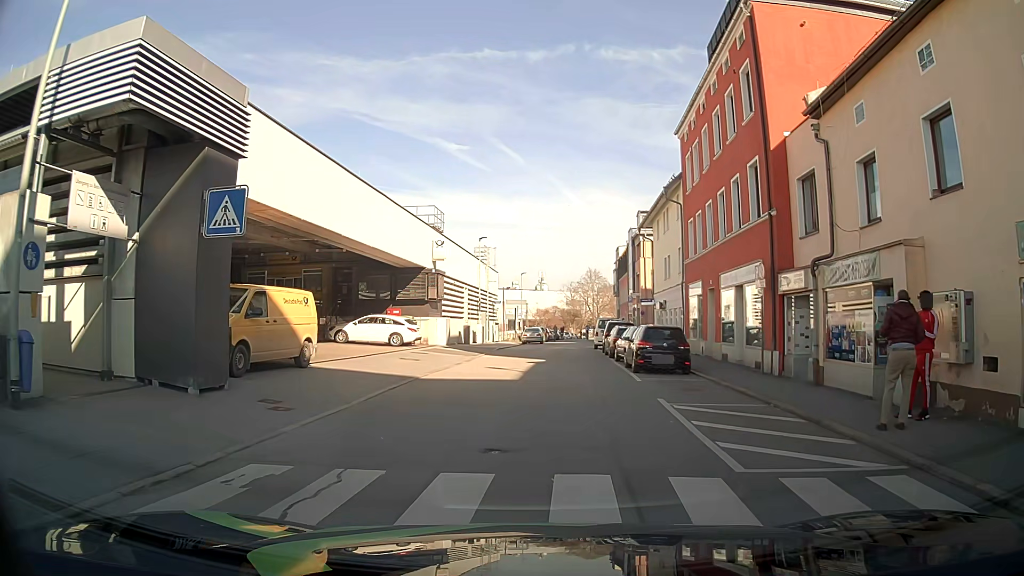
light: Day
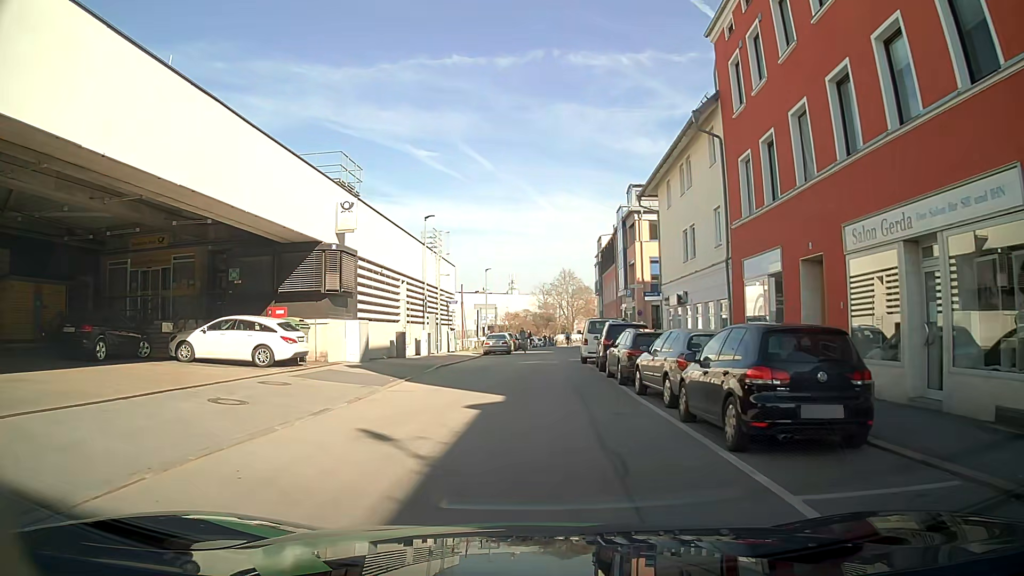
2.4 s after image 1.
(+0.5, +13.1) m; +4°
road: residential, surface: asphalt
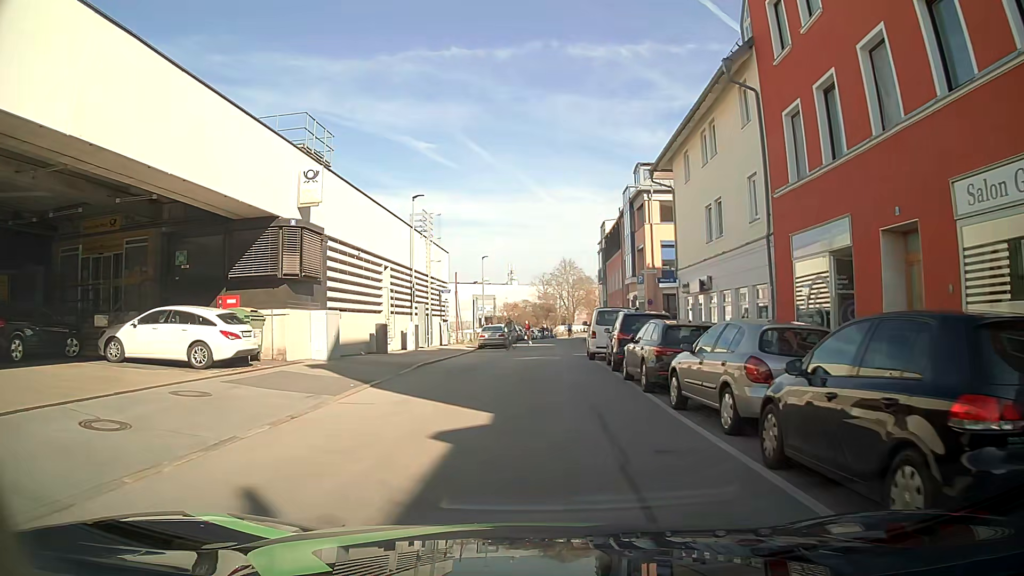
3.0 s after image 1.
(0.0, +3.9) m; -1°
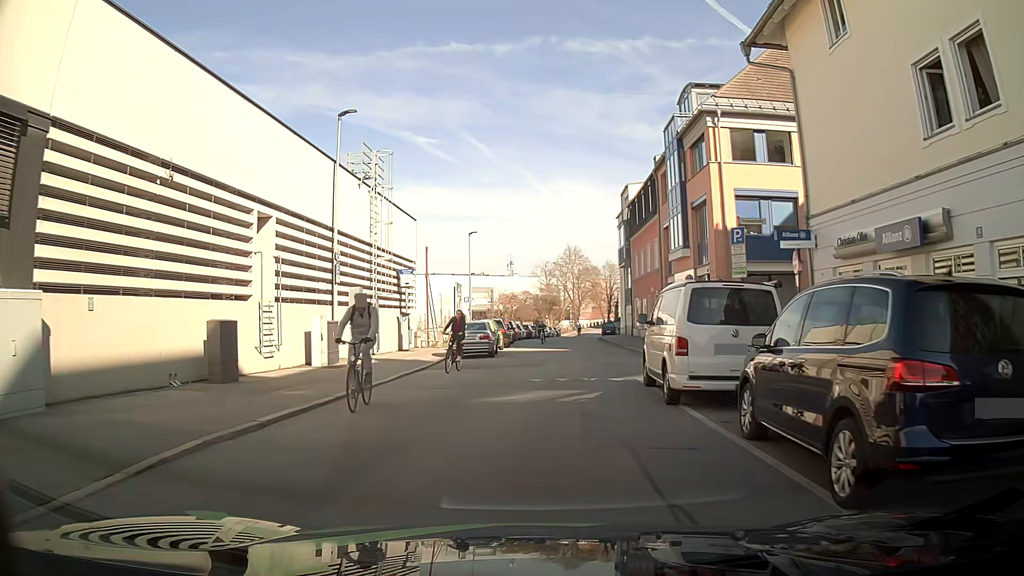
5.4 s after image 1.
(+0.1, +14.3) m; 0°
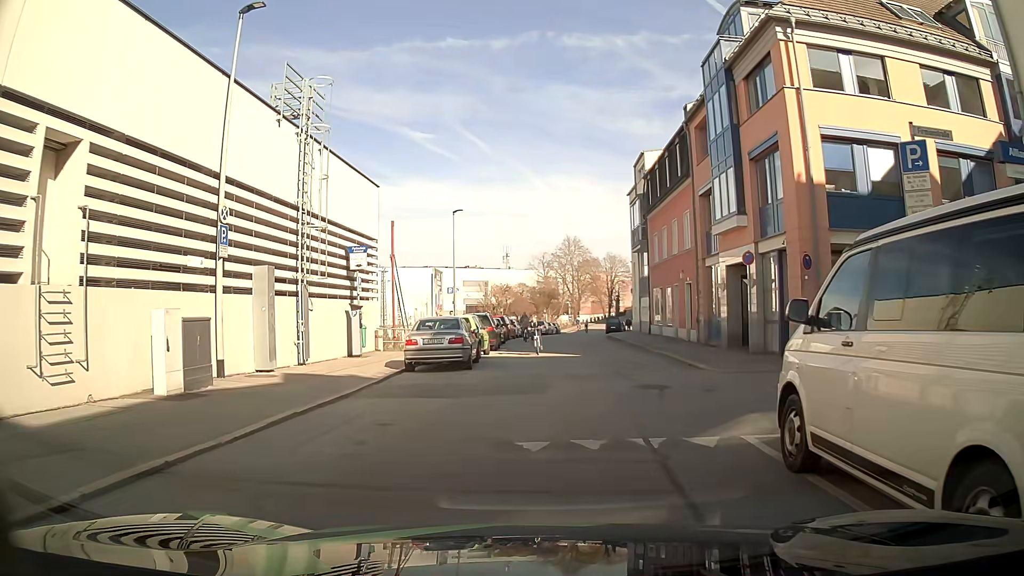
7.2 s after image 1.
(+0.1, +8.0) m; 0°
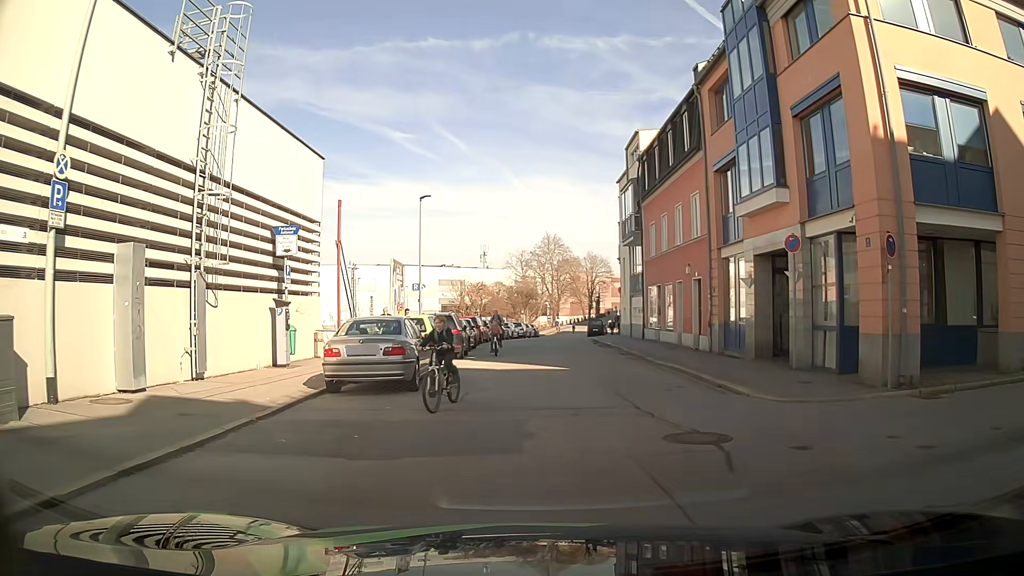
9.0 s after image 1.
(+0.1, +4.9) m; +5°
